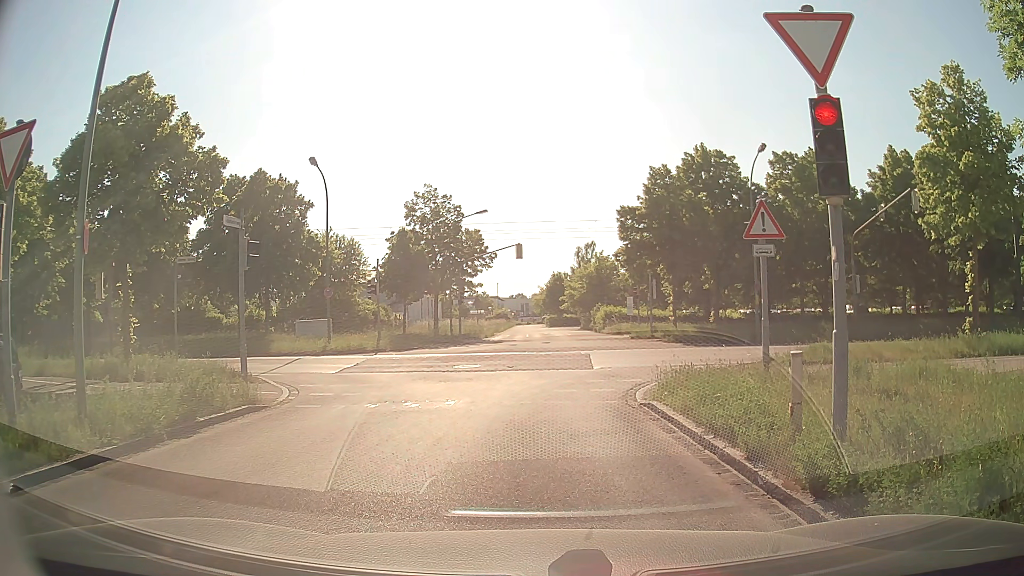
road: residential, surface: asphalt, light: Day
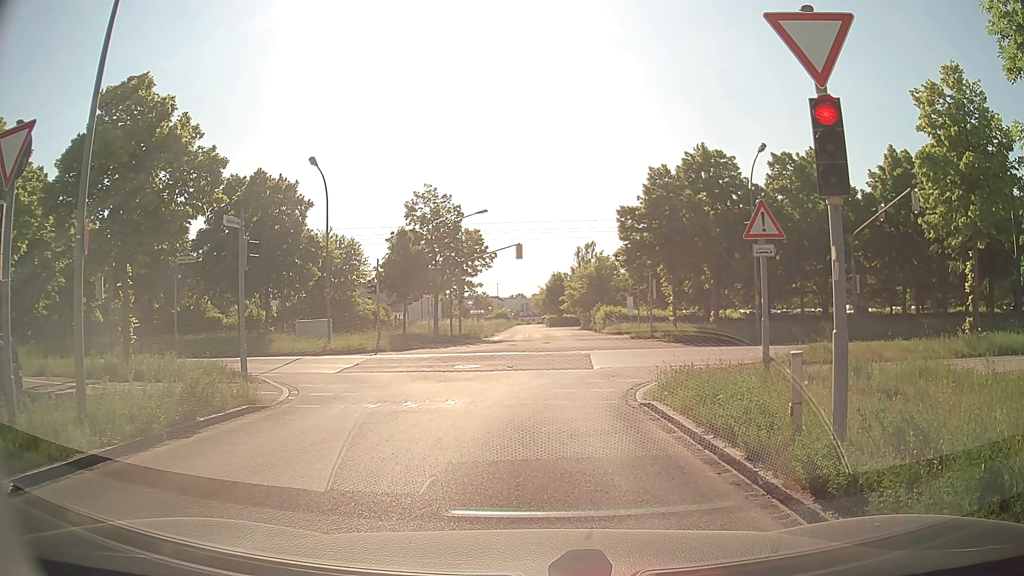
(0.0, 0.0) m; 0°
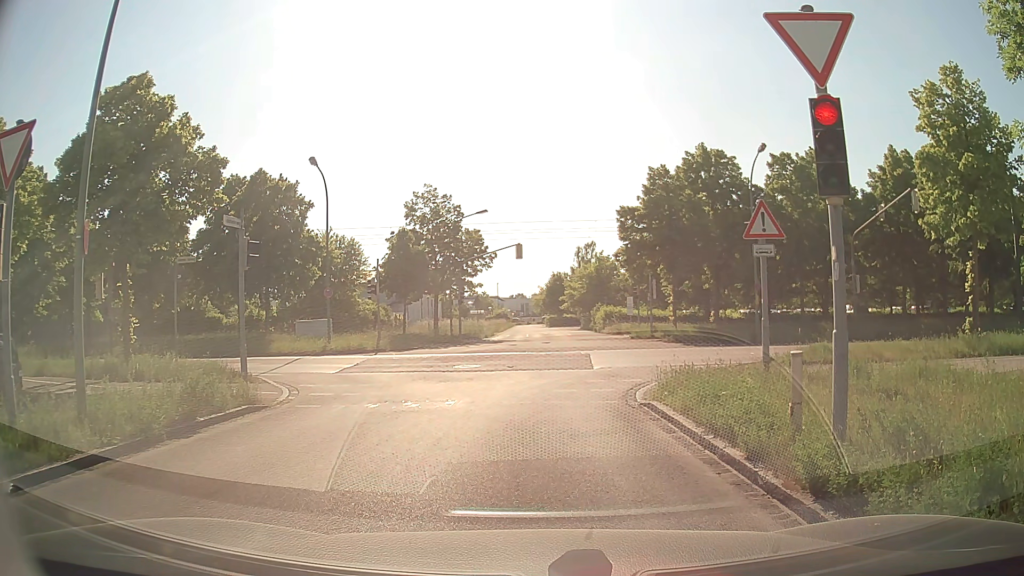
(0.0, 0.0) m; 0°
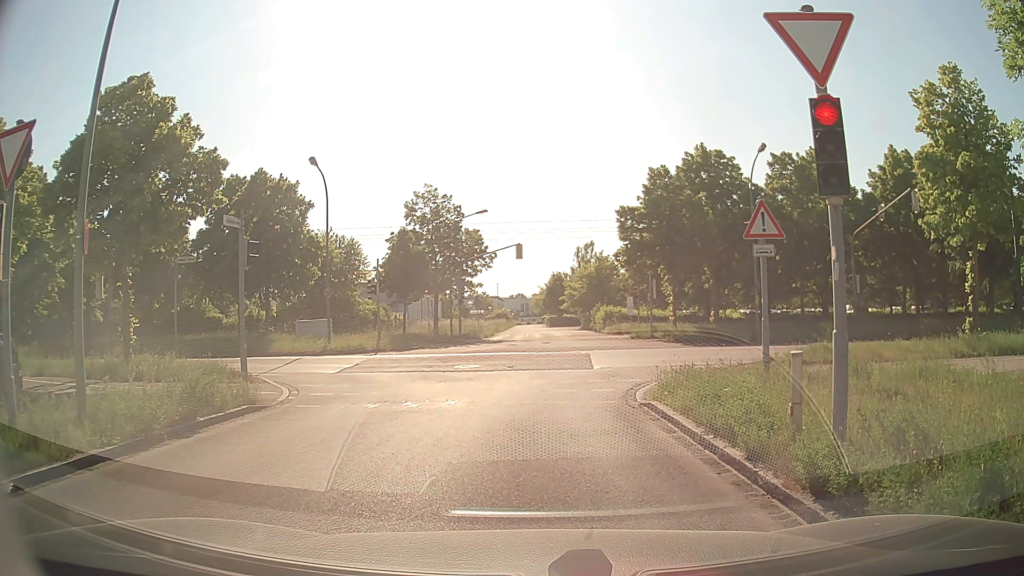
(0.0, 0.0) m; 0°
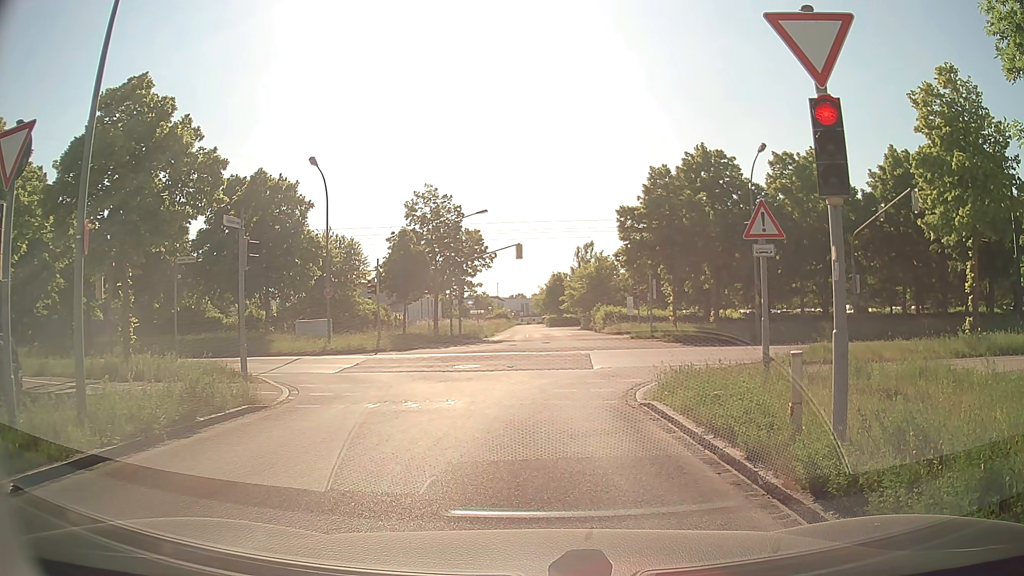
(0.0, 0.0) m; 0°
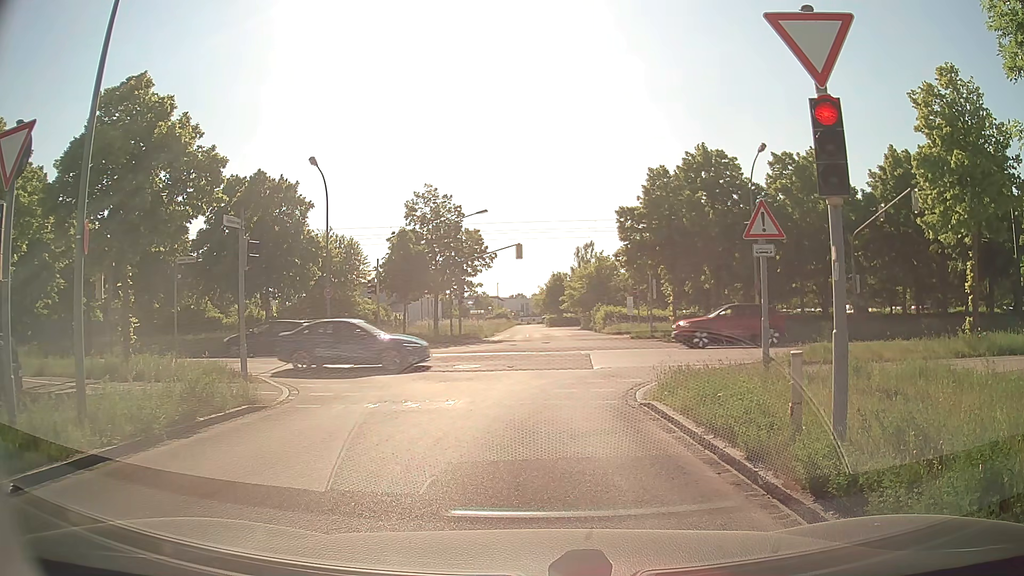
(0.0, 0.0) m; 0°
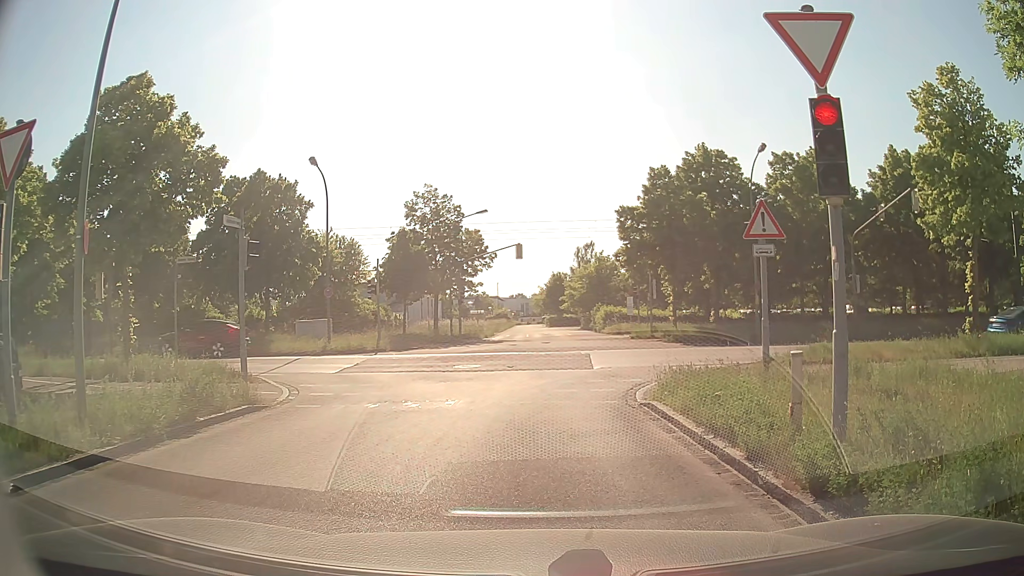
(0.0, 0.0) m; 0°
